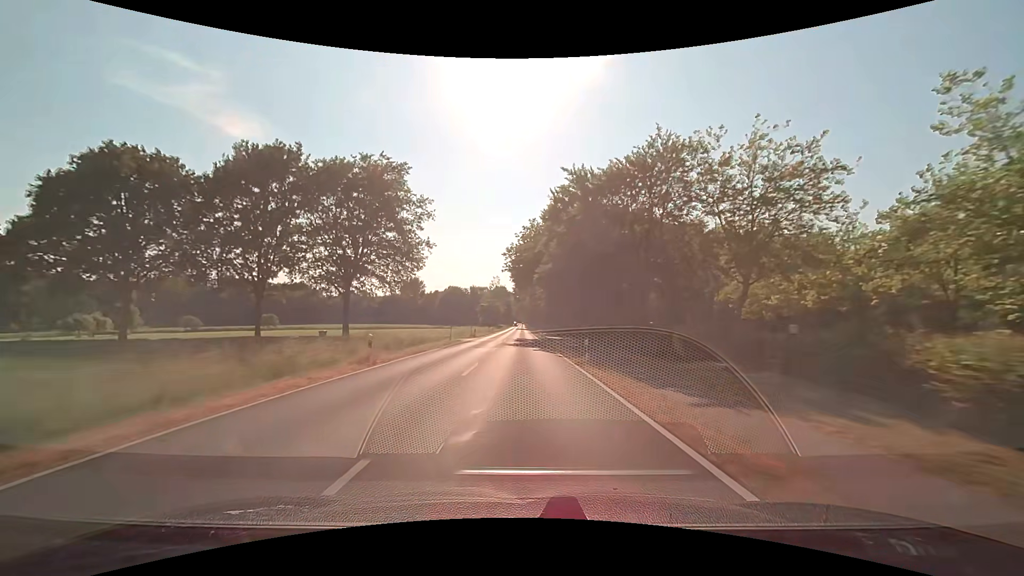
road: secondary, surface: asphalt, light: Day
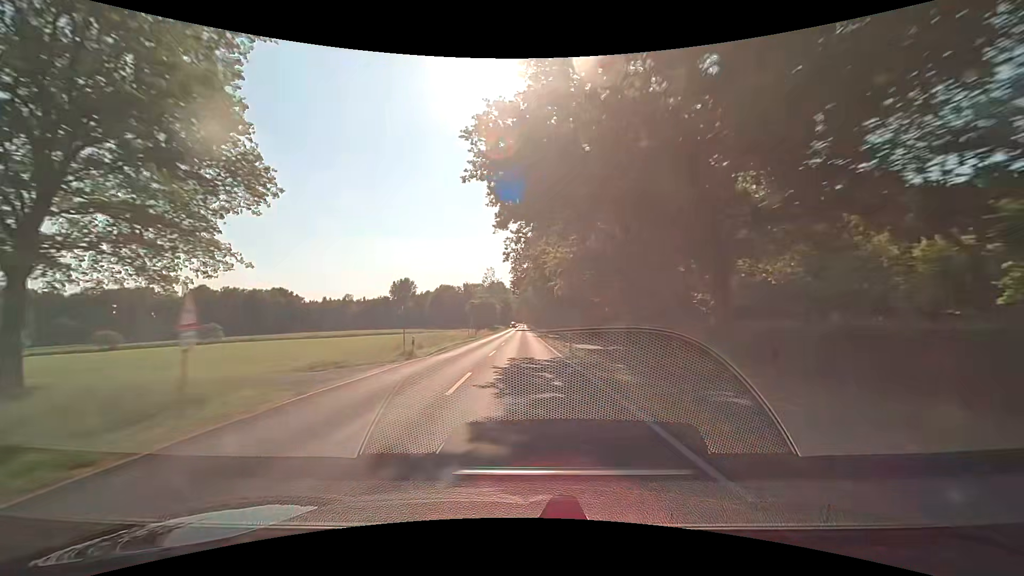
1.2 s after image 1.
(-0.1, +31.7) m; 0°
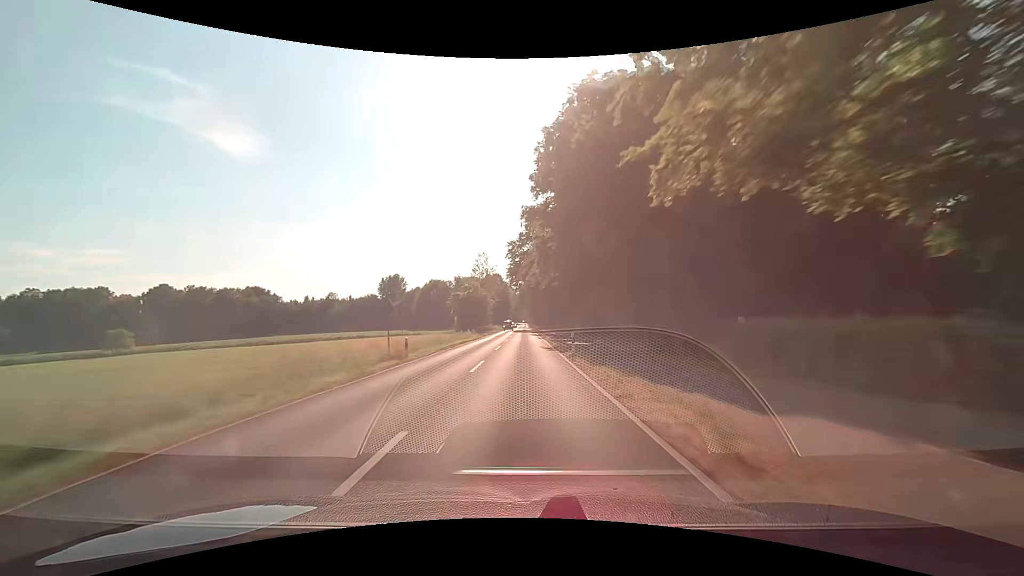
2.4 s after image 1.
(+0.1, +31.7) m; 0°
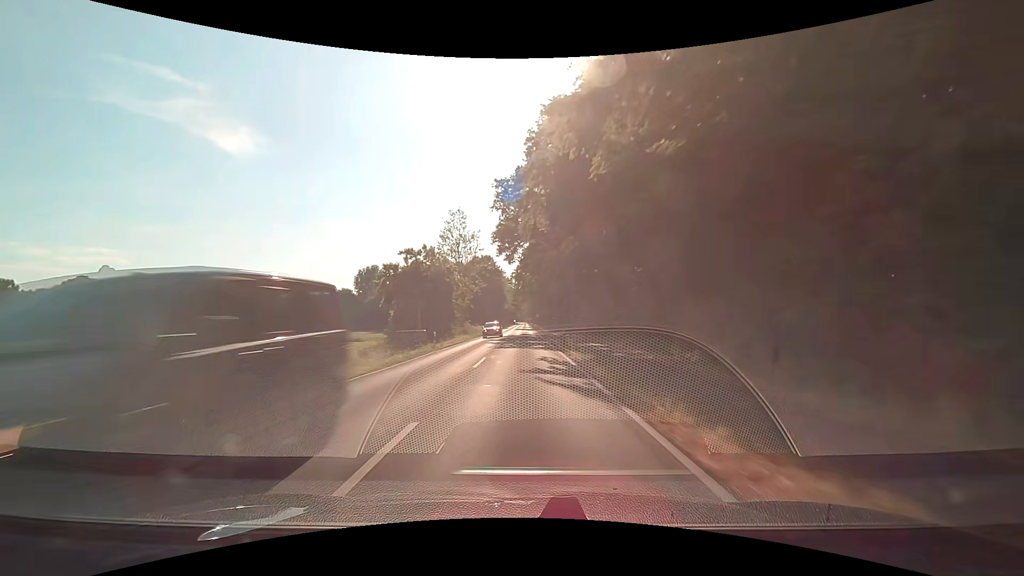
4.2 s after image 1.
(-0.2, +47.5) m; 0°
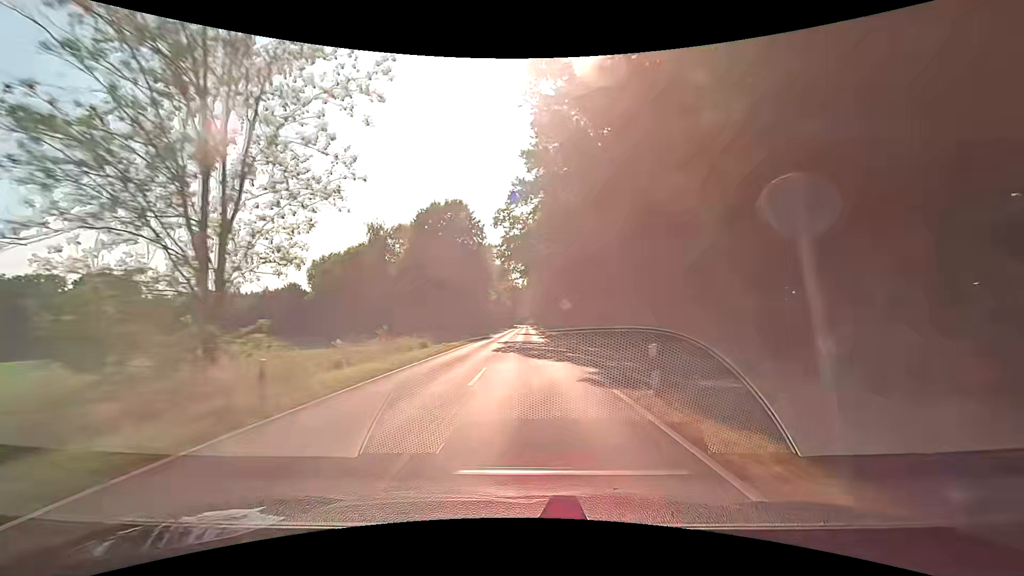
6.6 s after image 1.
(0.0, +63.2) m; 0°
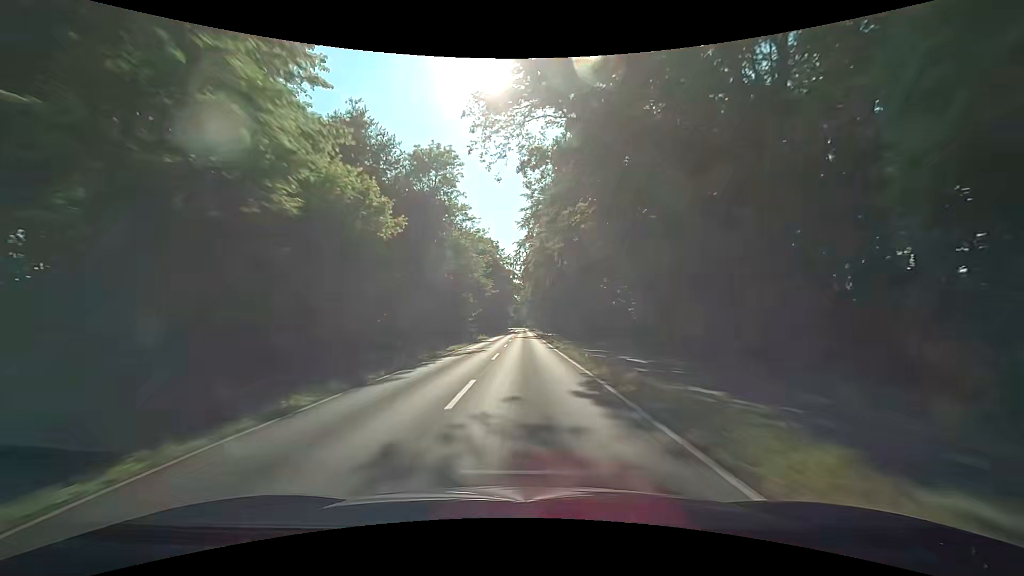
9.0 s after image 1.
(+0.8, +63.1) m; +1°
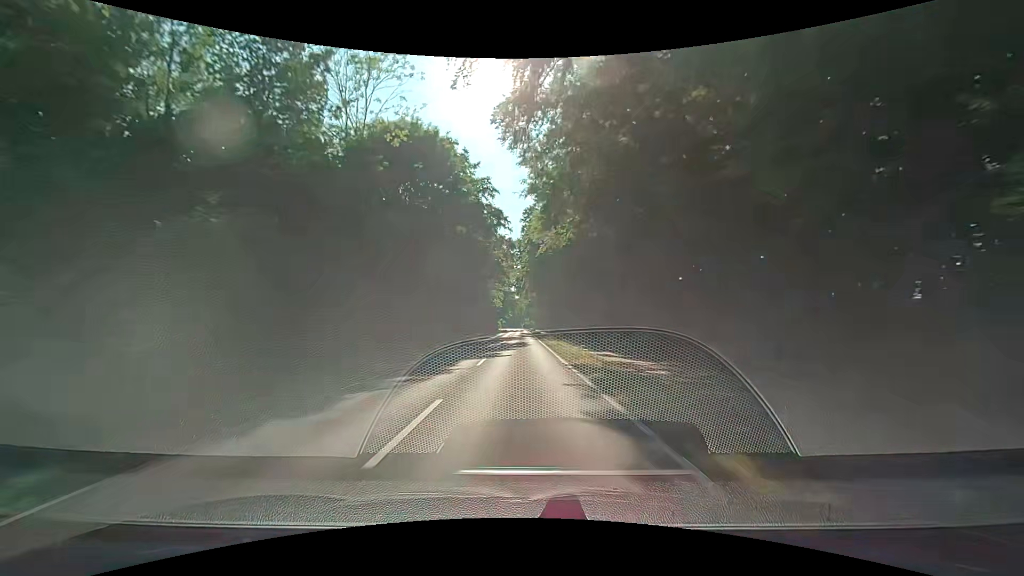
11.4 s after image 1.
(-0.1, +63.2) m; 0°
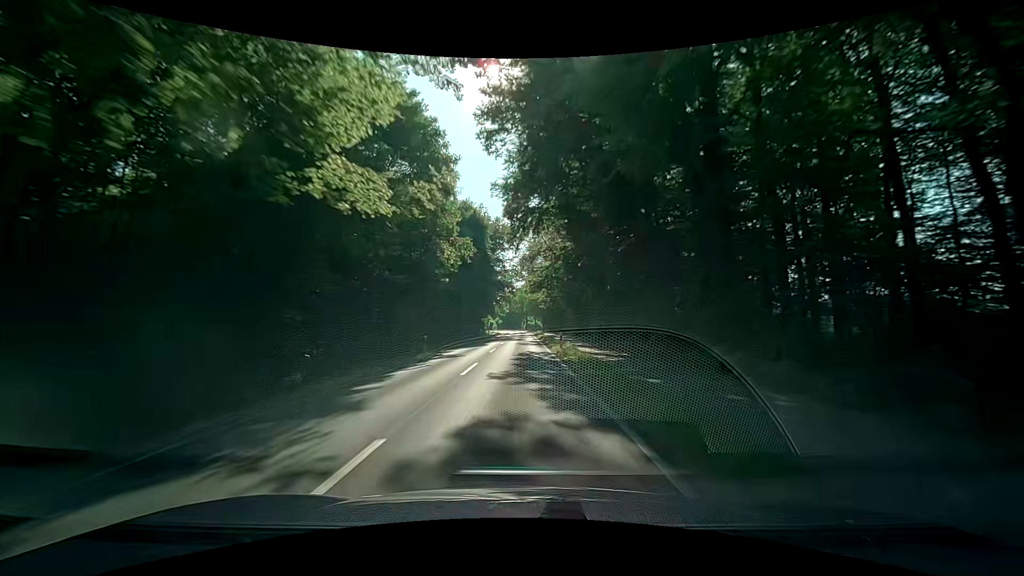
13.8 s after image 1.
(+0.1, +63.1) m; 0°
(0, +10) (0, +20) (0, +30) (0, +40) (0, +50) (-1, +60) (-1, +70) (-1, +80) (0, +90) (0, +100) m
